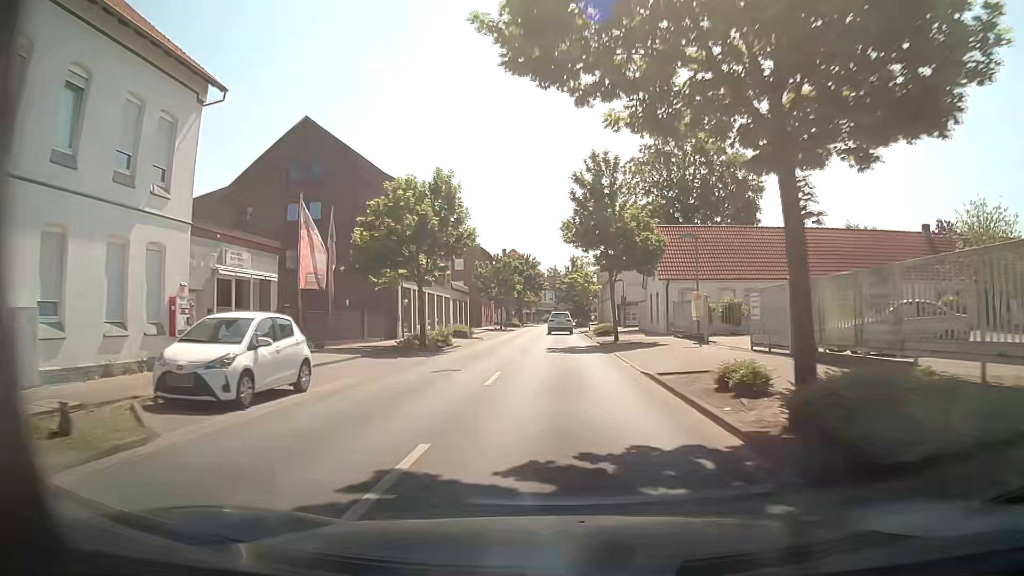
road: secondary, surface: asphalt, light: Day
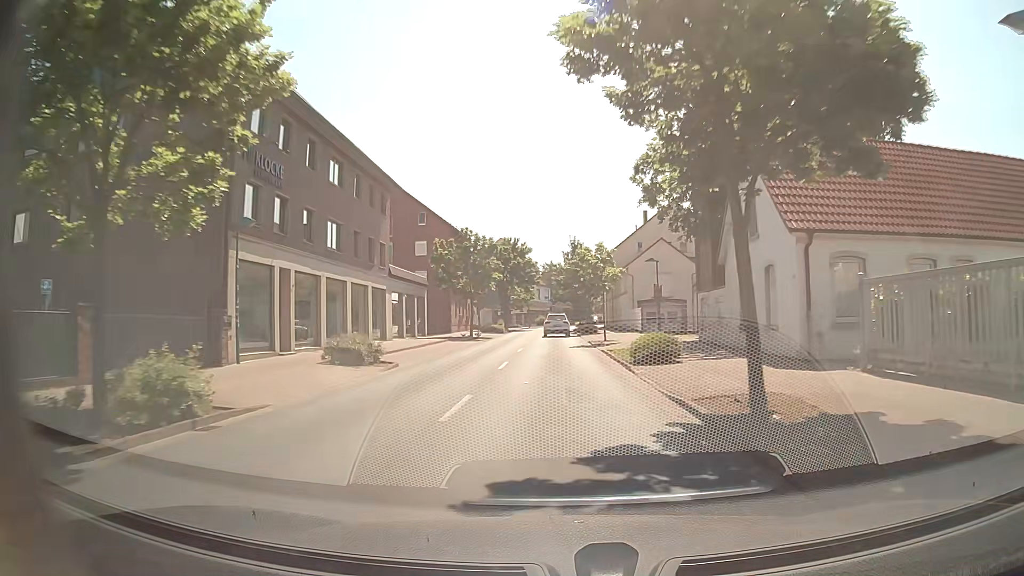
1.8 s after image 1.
(+0.2, +22.6) m; +1°
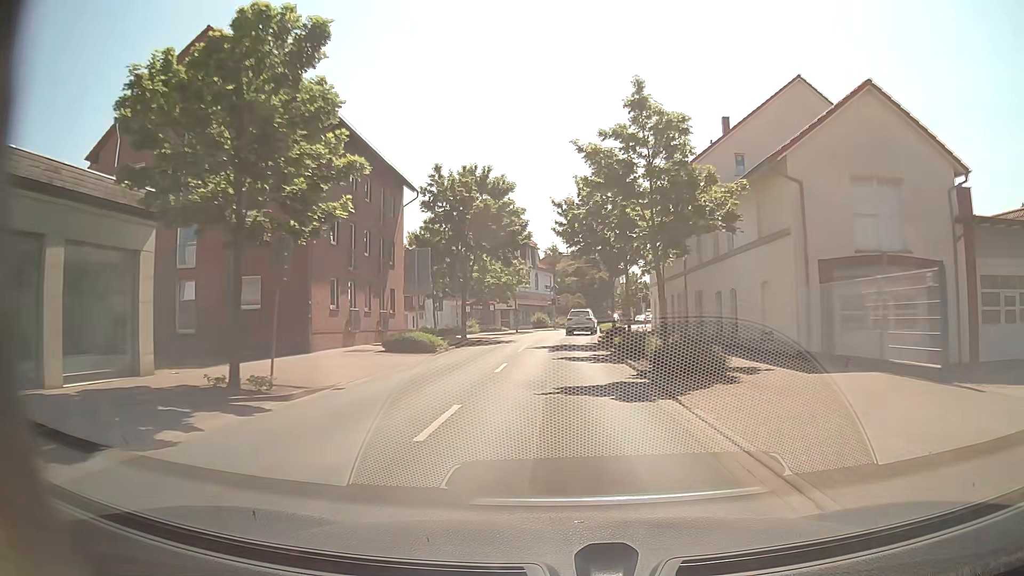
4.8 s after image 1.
(-0.1, +37.7) m; 0°
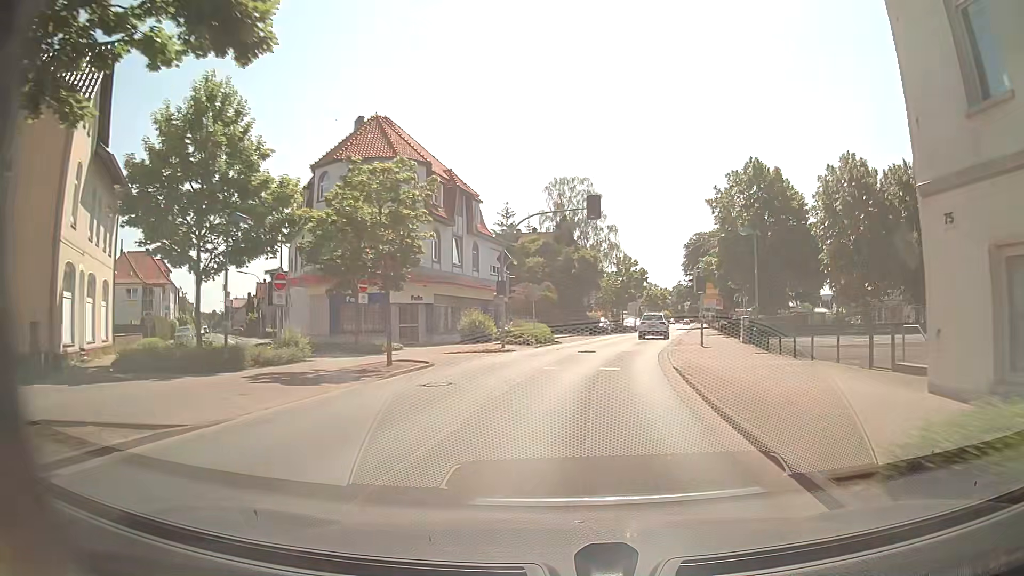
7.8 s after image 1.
(-0.1, +35.7) m; +1°
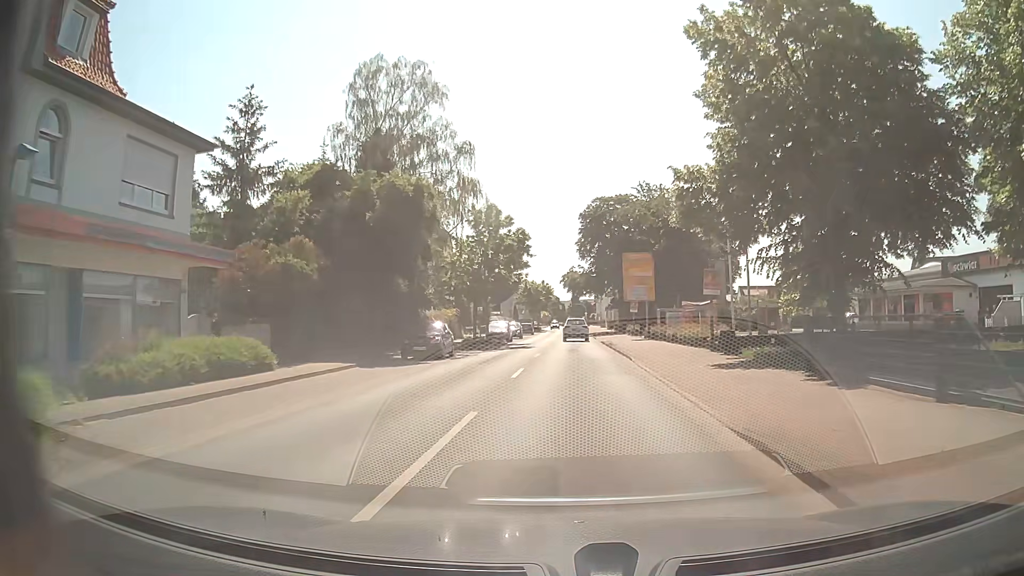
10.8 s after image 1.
(+4.6, +33.7) m; +13°
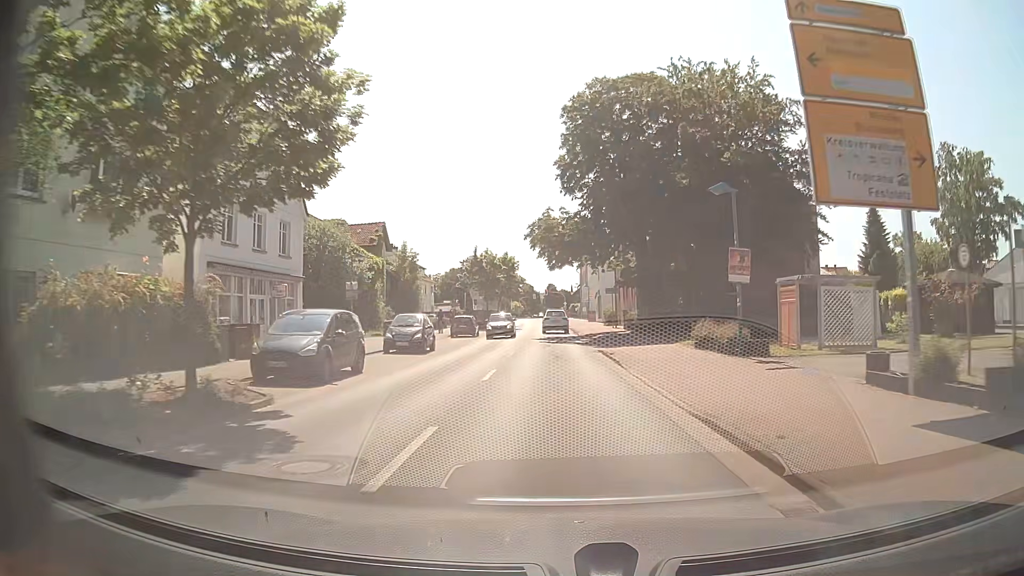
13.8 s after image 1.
(+0.6, +37.9) m; +2°
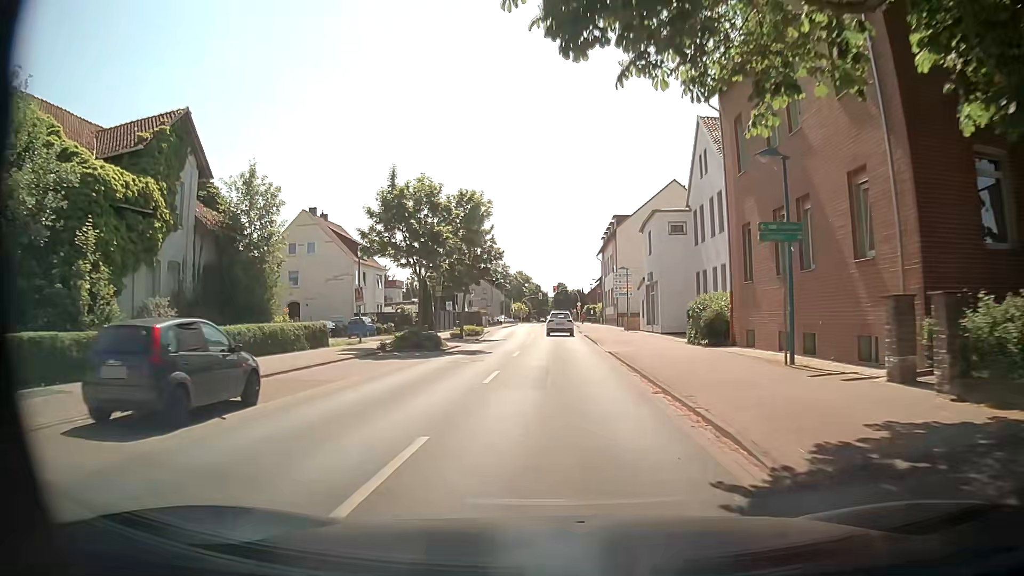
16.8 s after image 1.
(-0.7, +36.9) m; -2°
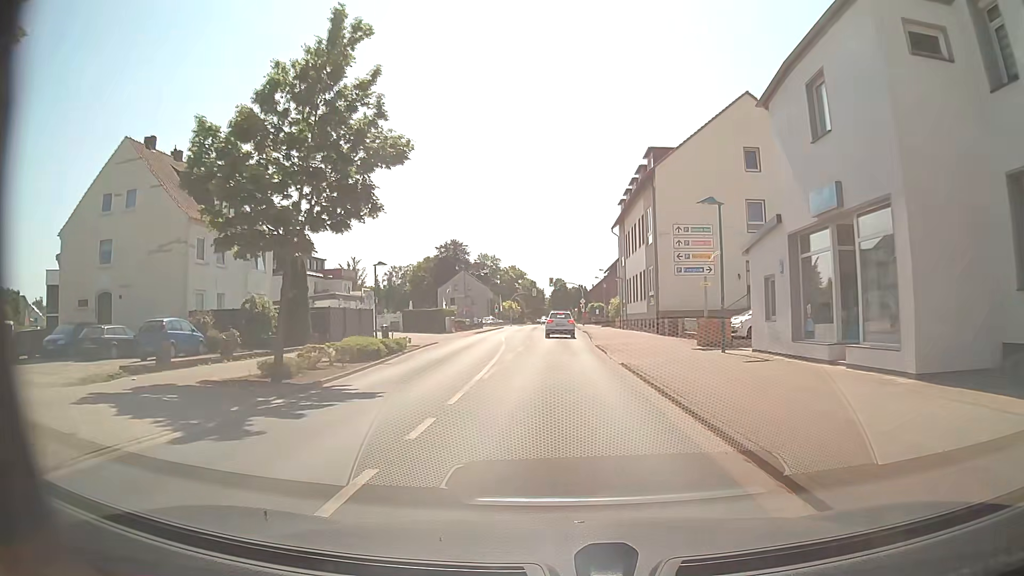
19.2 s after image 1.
(+0.2, +28.7) m; +2°
(0, +10) (0, +20) (0, +30) (0, +40) (0, +50) (-1, +60) (-1, +70) (-1, +80) (-1, +90) (-1, +100) m
